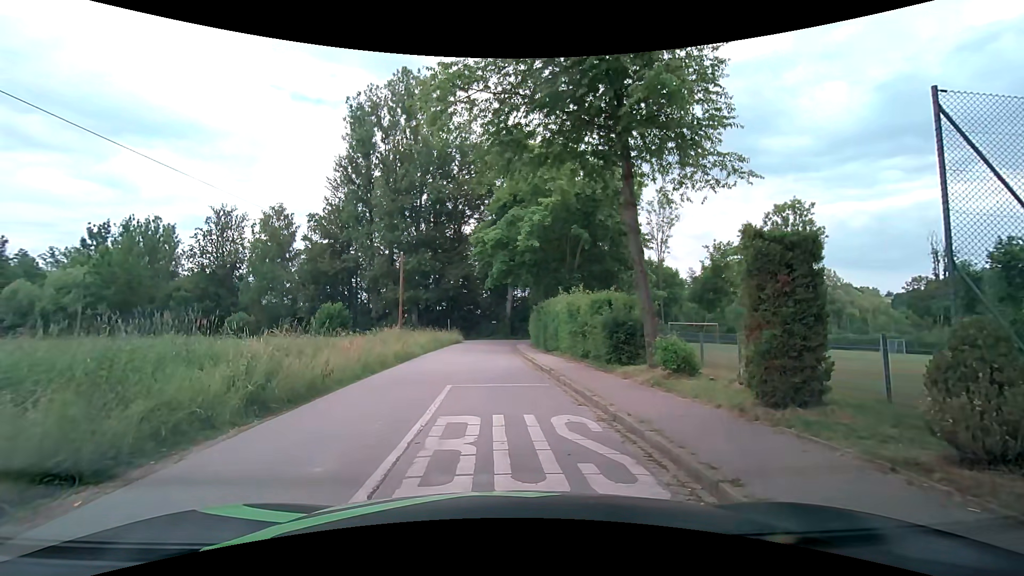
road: residential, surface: asphalt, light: Day
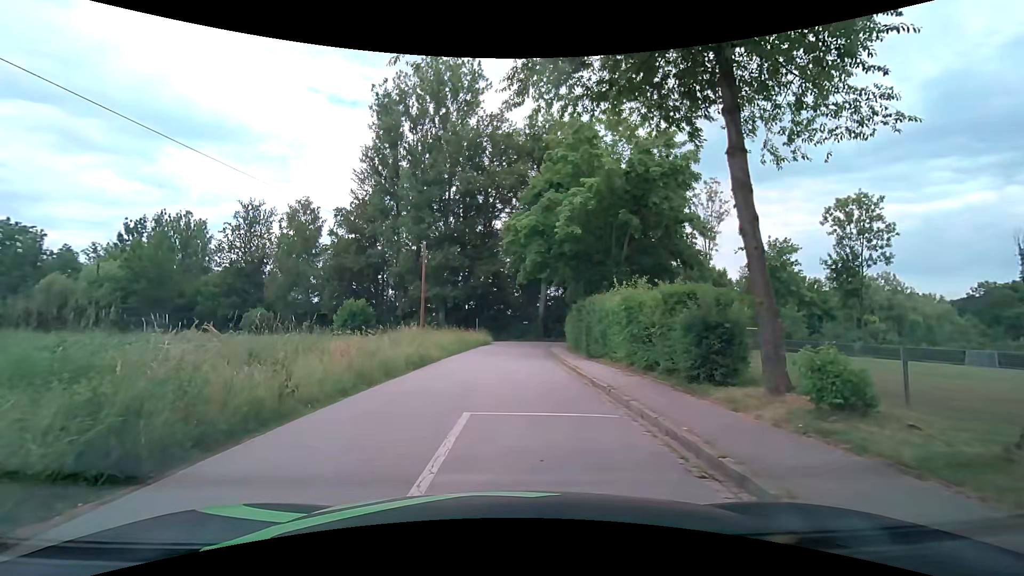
(-0.1, +4.3) m; -2°
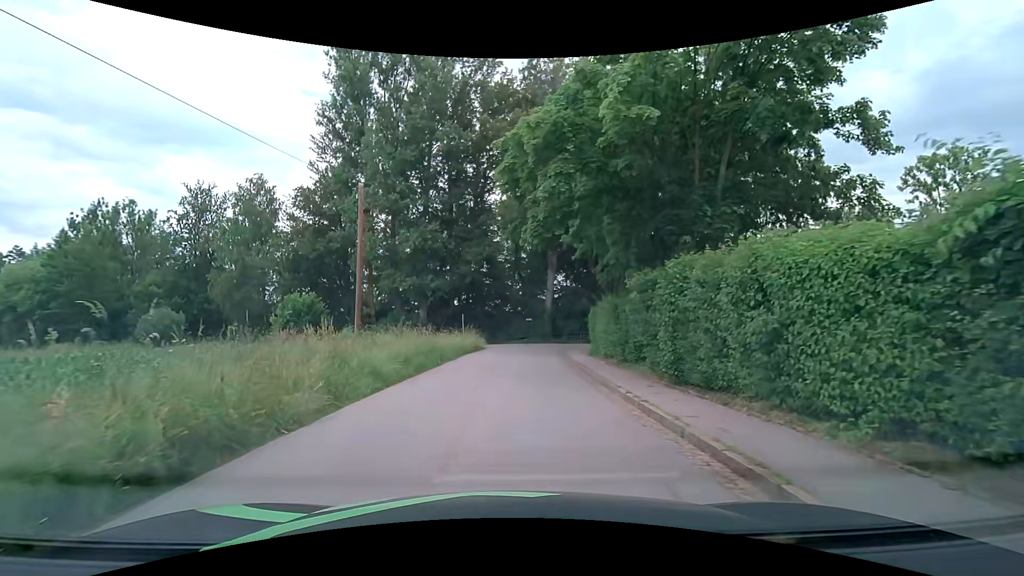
(0.0, +13.2) m; 0°
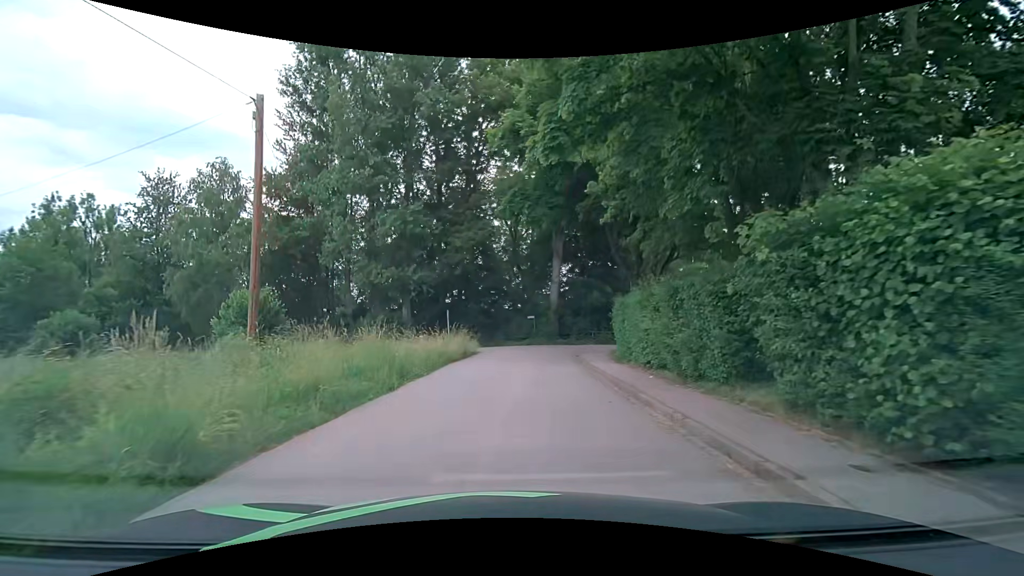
(+0.1, +7.3) m; +1°
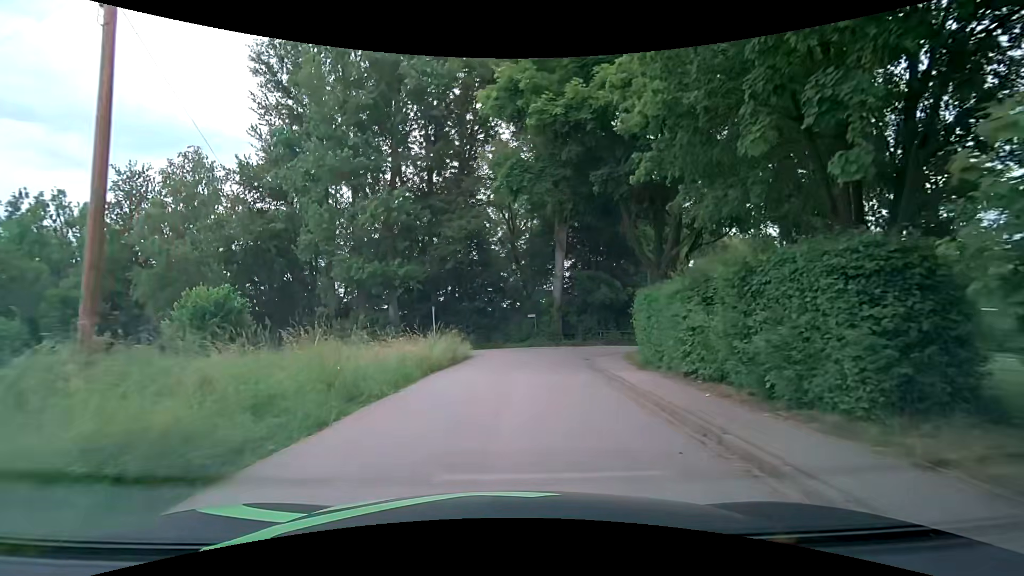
(0.0, +4.1) m; 0°
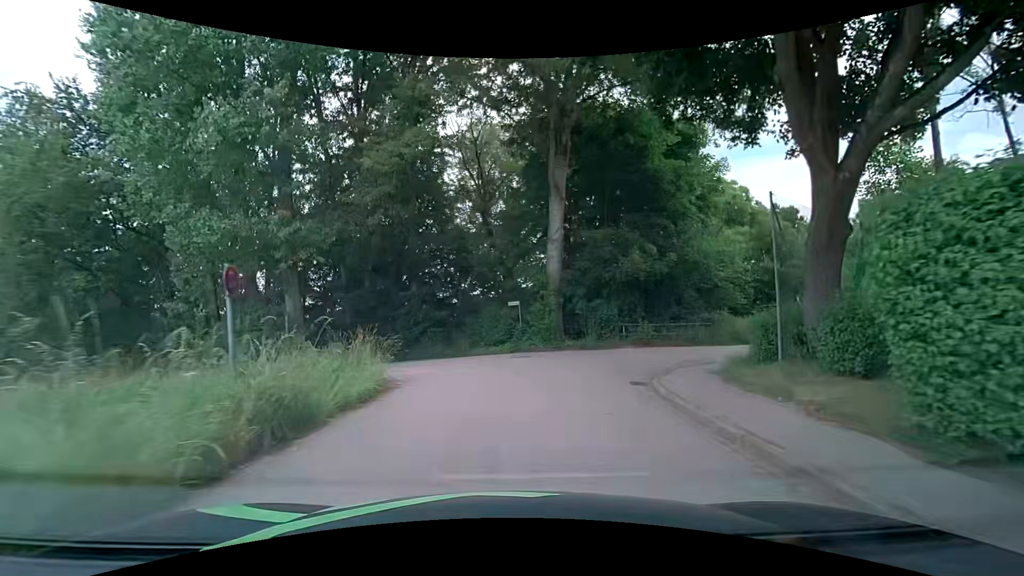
(+0.3, +13.4) m; +3°
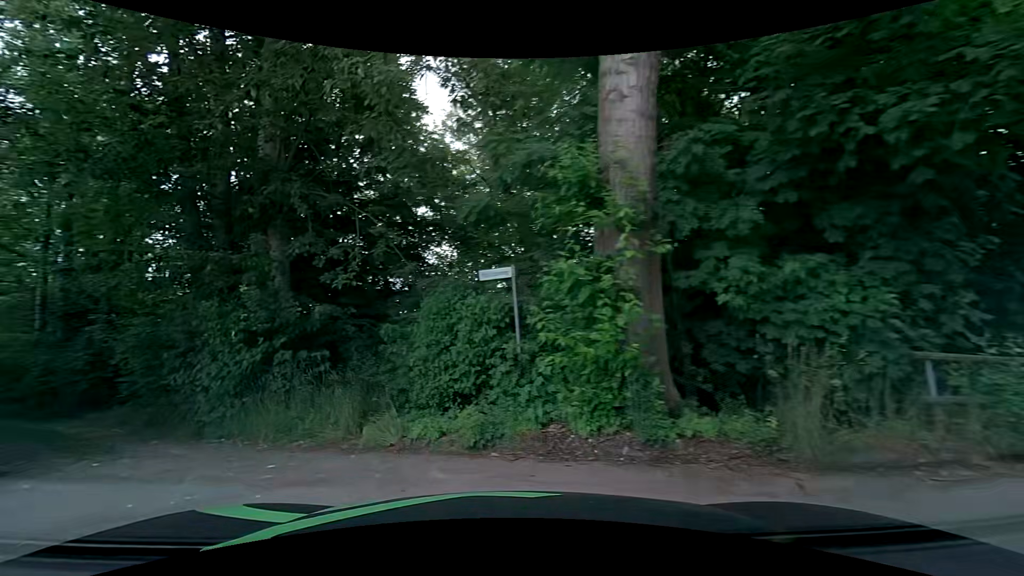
(+1.3, +16.0) m; -7°
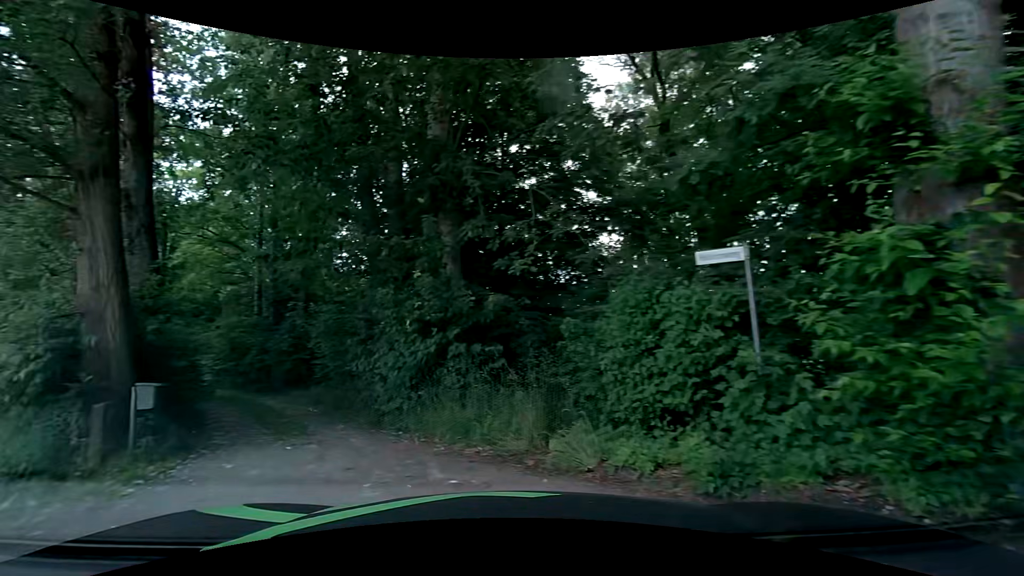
(-0.2, +1.5) m; -16°
